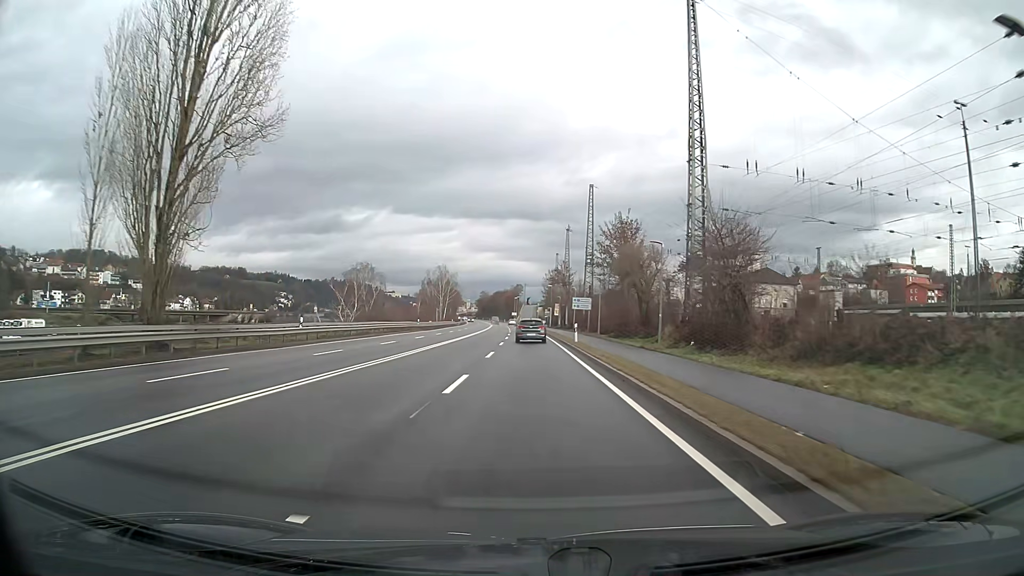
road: primary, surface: asphalt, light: Day
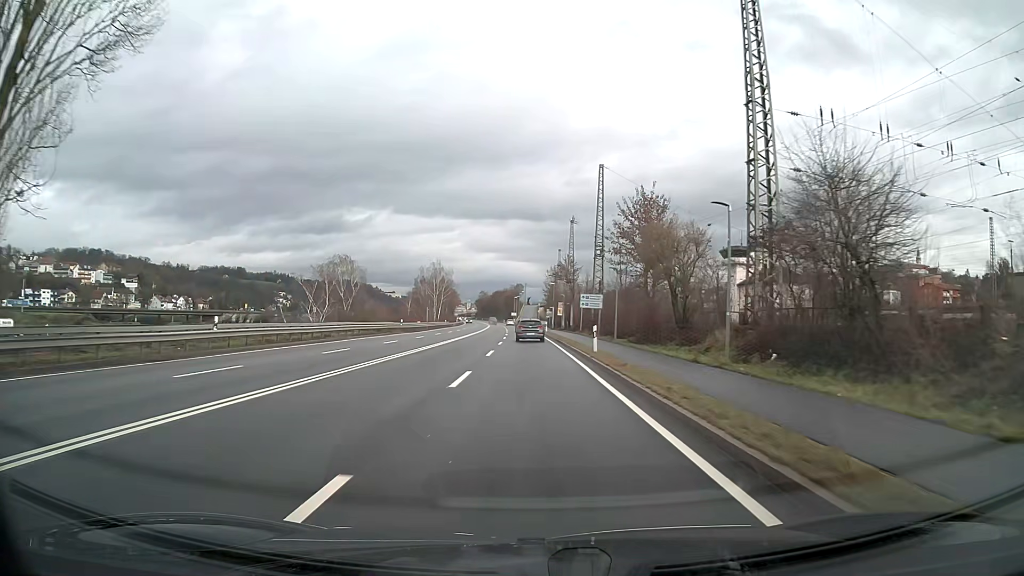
(0.0, +10.8) m; 0°
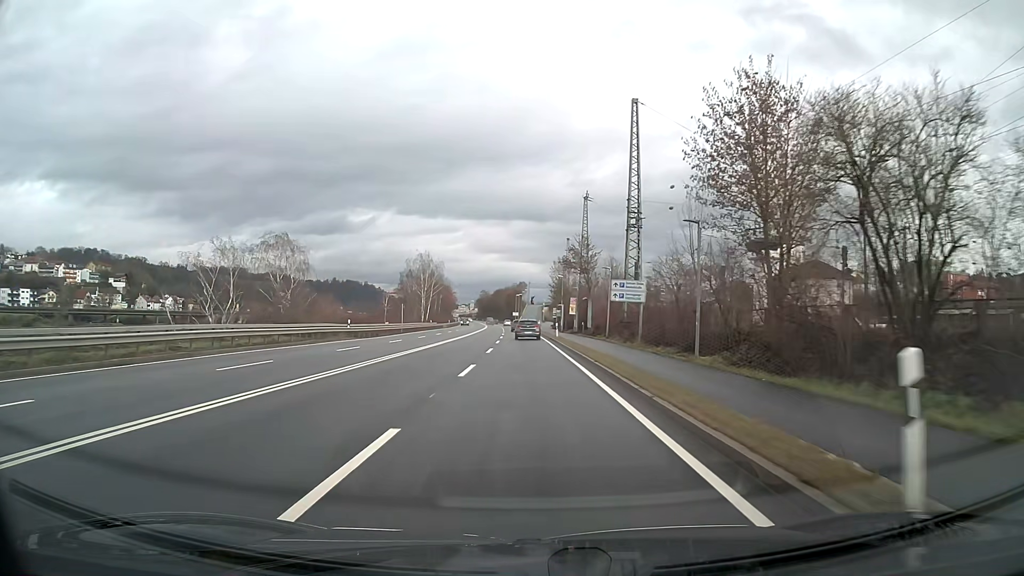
(-0.1, +21.6) m; 0°
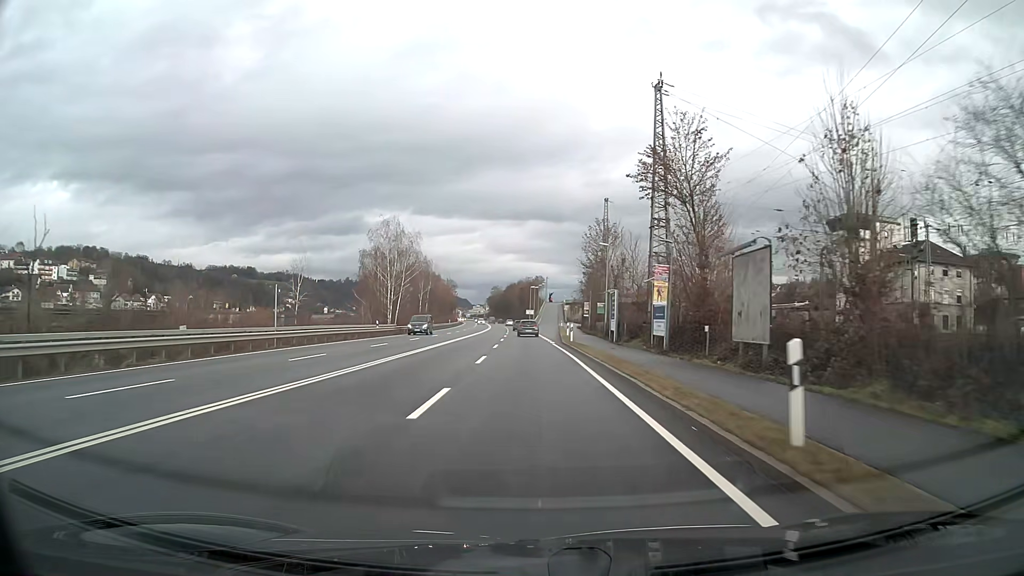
(-0.5, +43.2) m; -1°
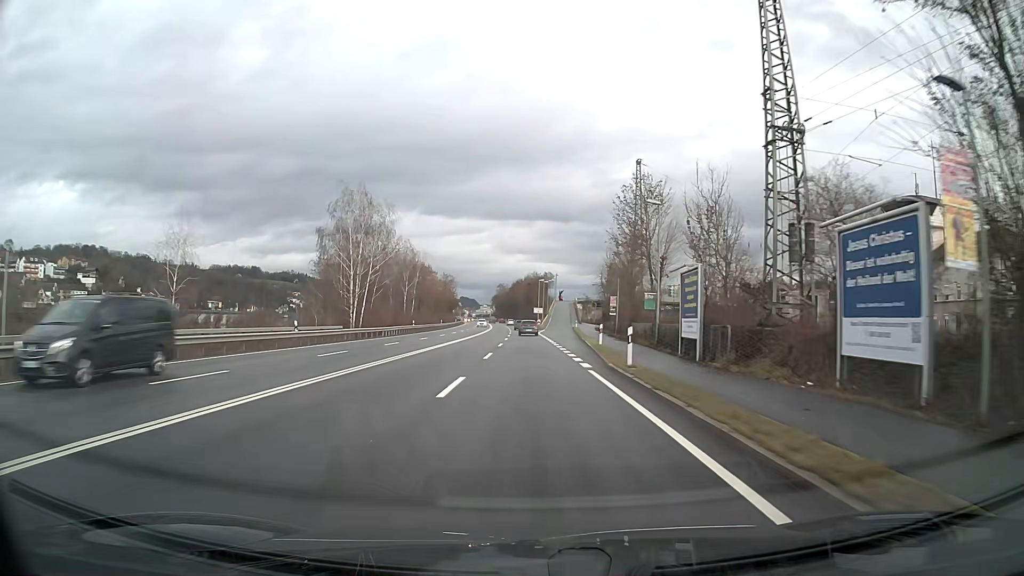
(-0.1, +21.6) m; -1°
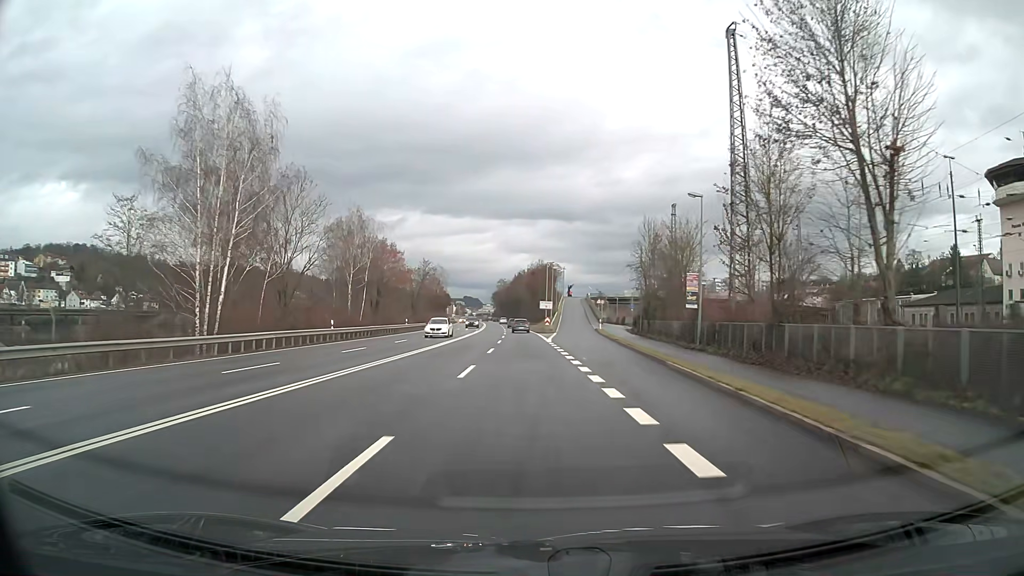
(-0.1, +32.3) m; 0°
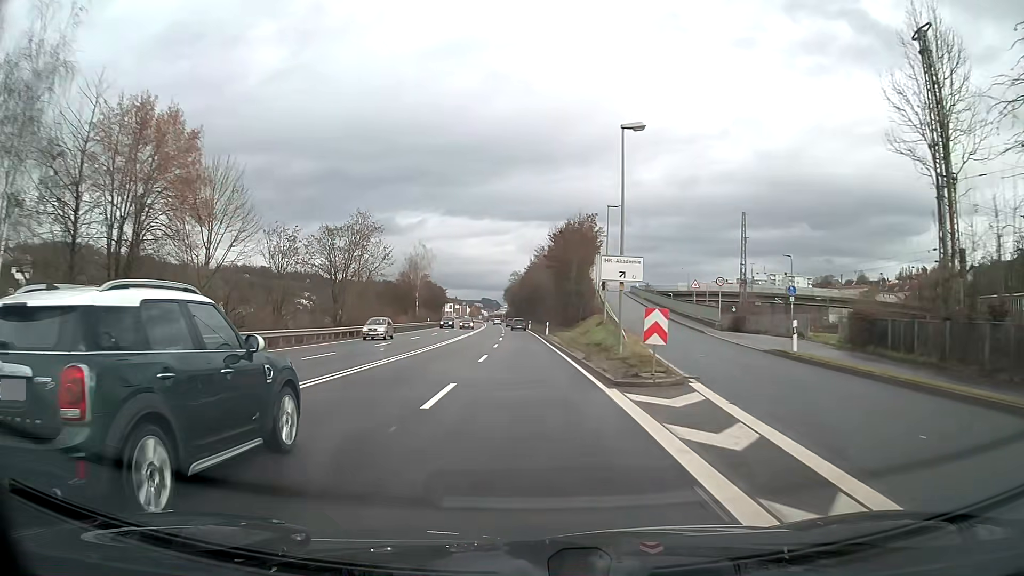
(-0.6, +53.8) m; -2°
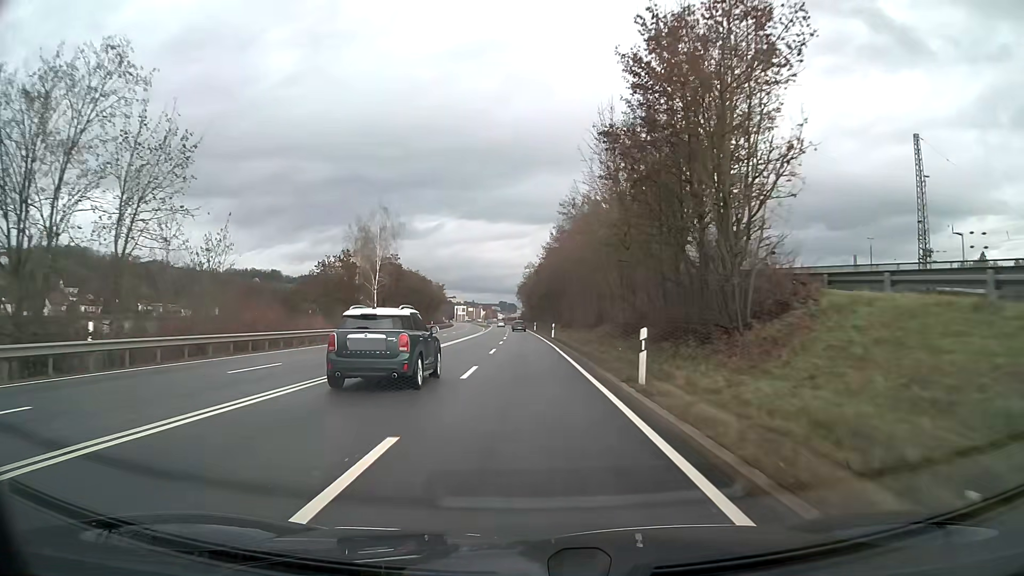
(-0.6, +42.9) m; -2°
